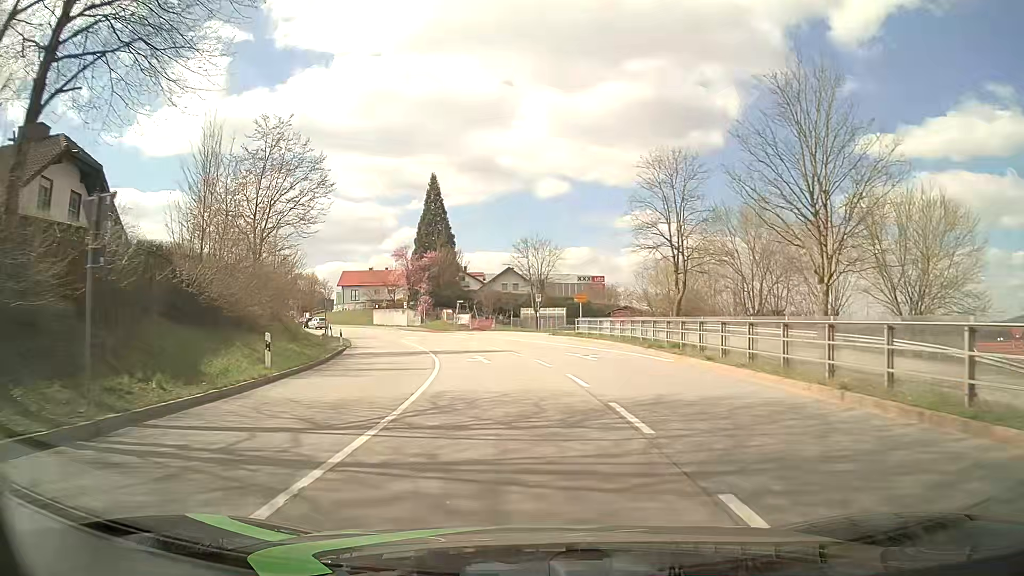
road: primary_link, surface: asphalt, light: Day
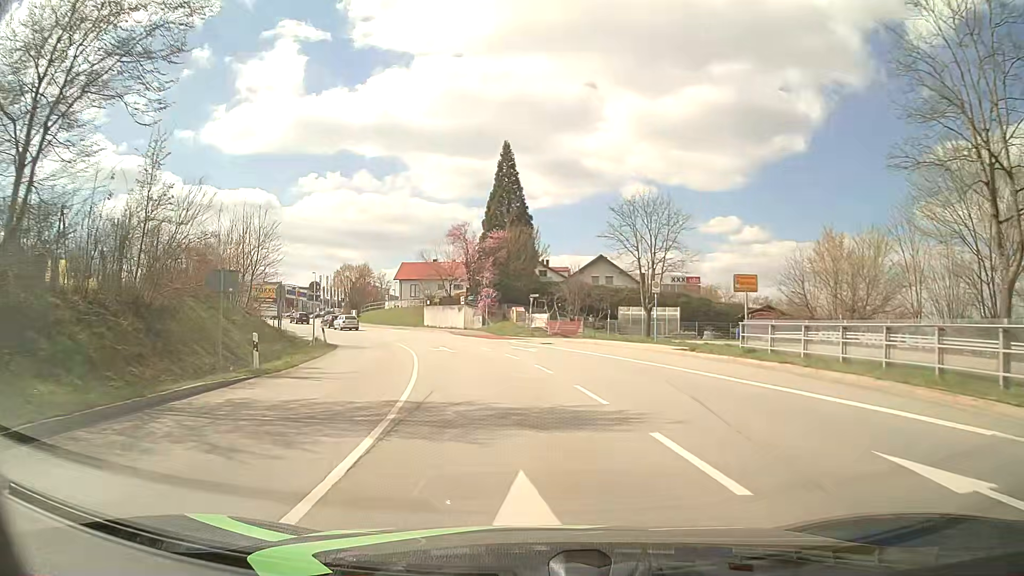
(-1.3, +20.8) m; -8°
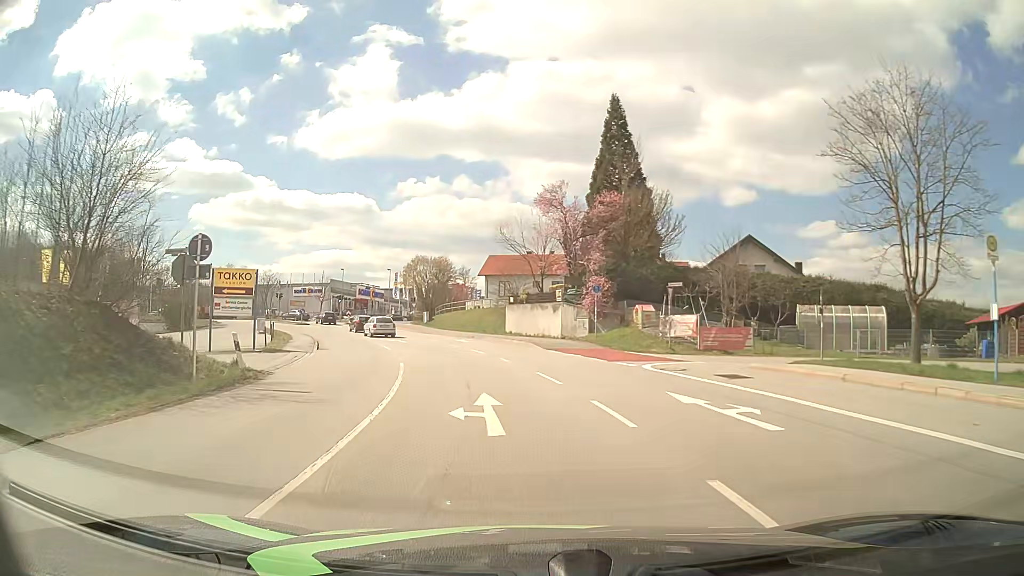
(-1.4, +20.1) m; -8°
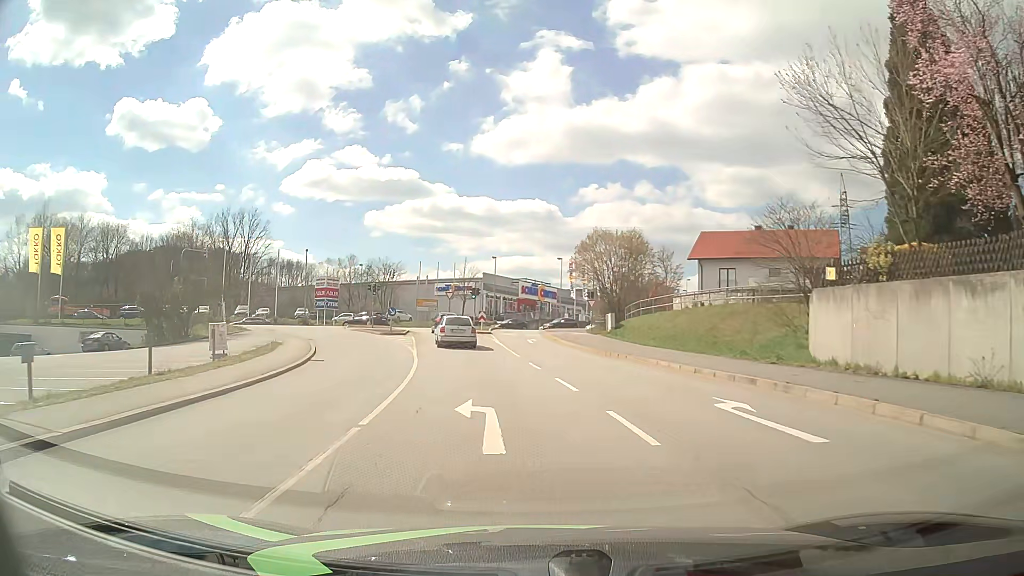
(-4.4, +30.3) m; -16°
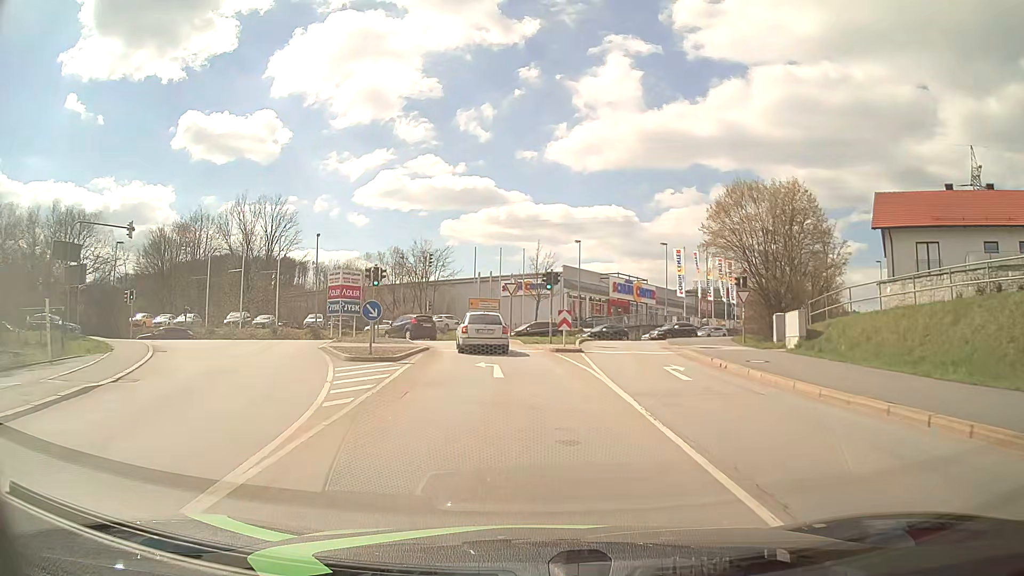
(-1.6, +22.2) m; -7°
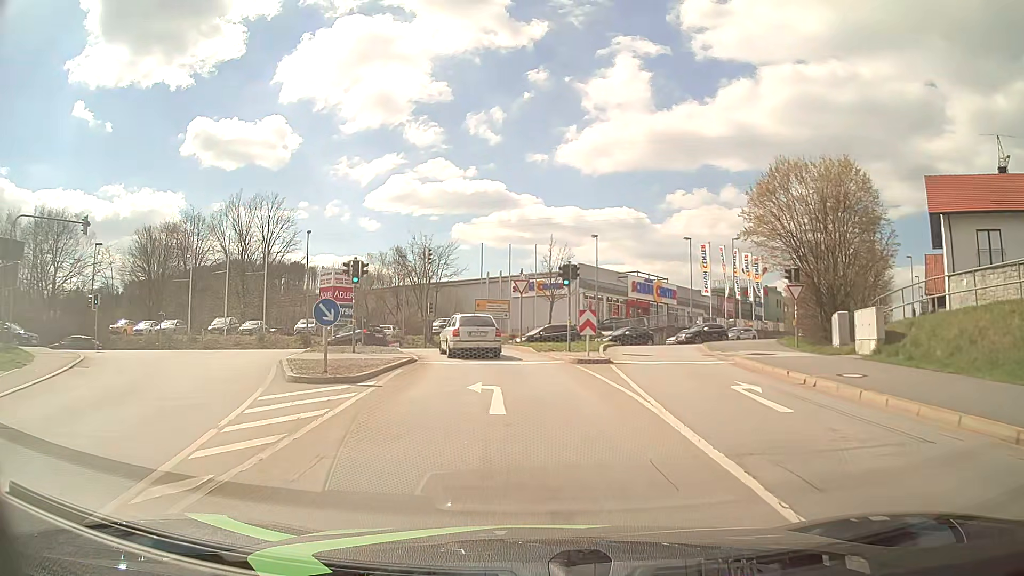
(0.0, +5.5) m; -2°
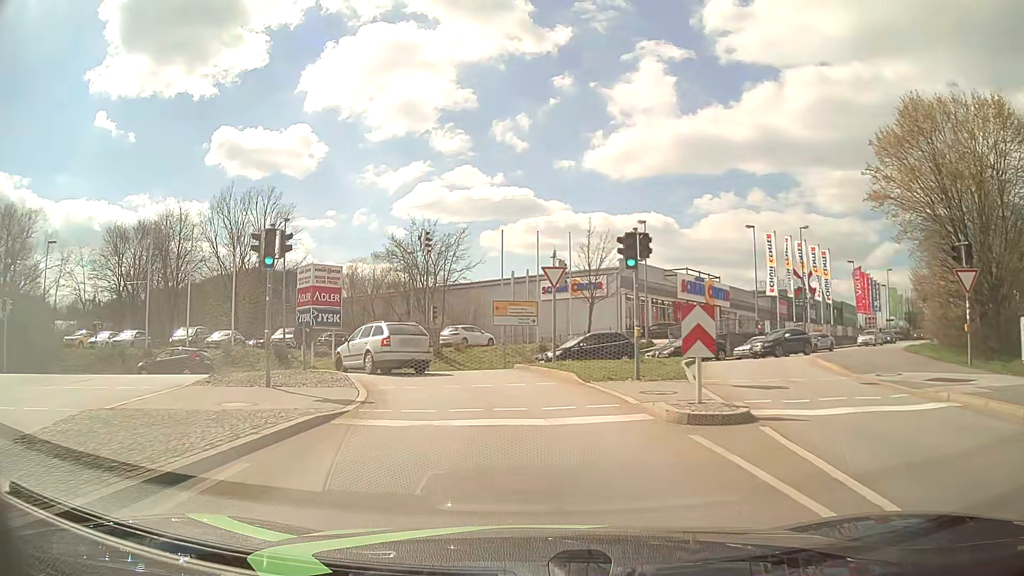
(-0.1, +10.8) m; -2°
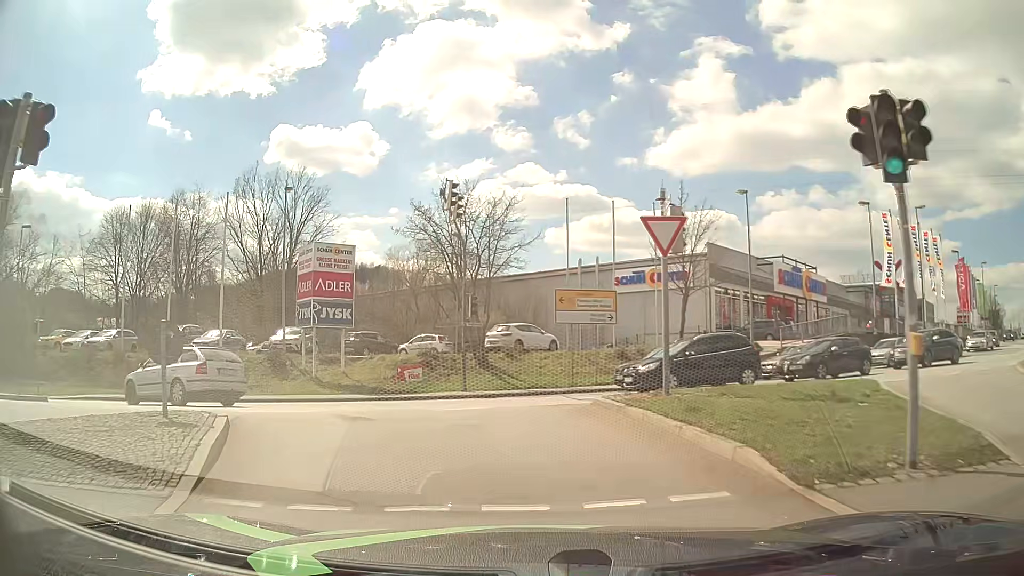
(-0.4, +9.7) m; -6°
(-2, +10) (-8, +17) (-18, +19) (-28, +18) (-38, +18) (-48, +20) (-58, +21) (-68, +24) (-77, +26) (-87, +28) m
